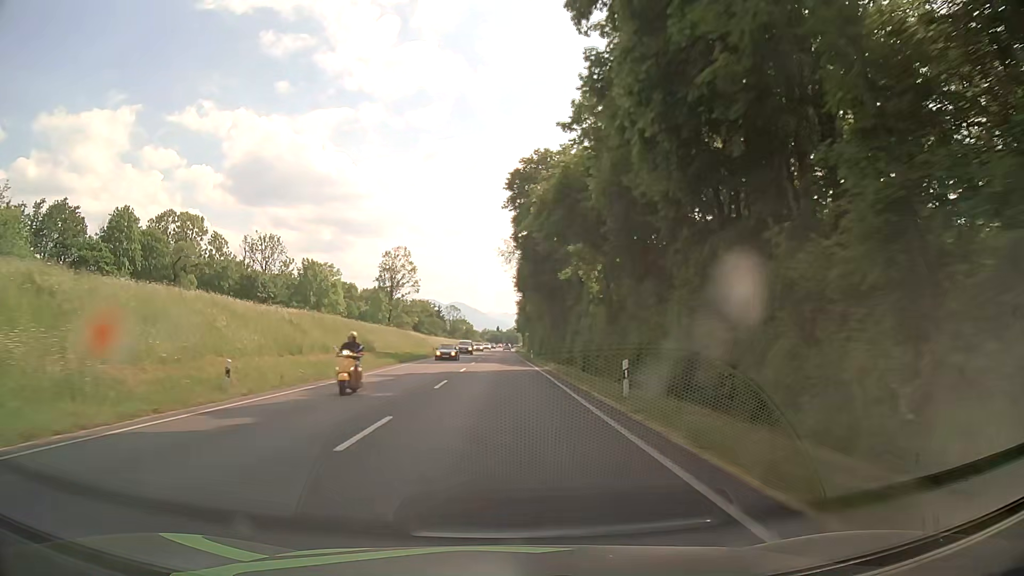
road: primary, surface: asphalt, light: Day
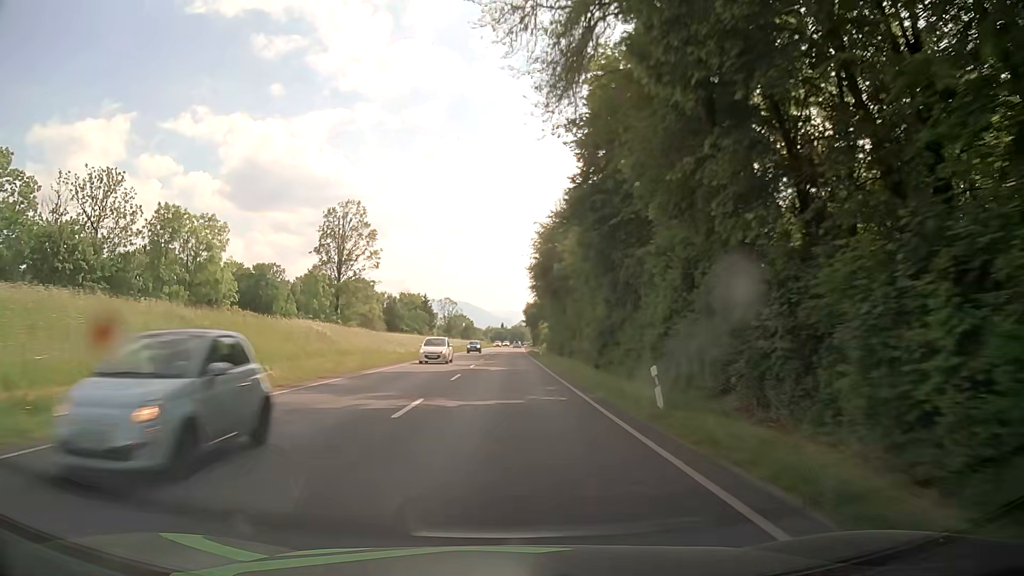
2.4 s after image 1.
(-0.2, +56.6) m; 0°
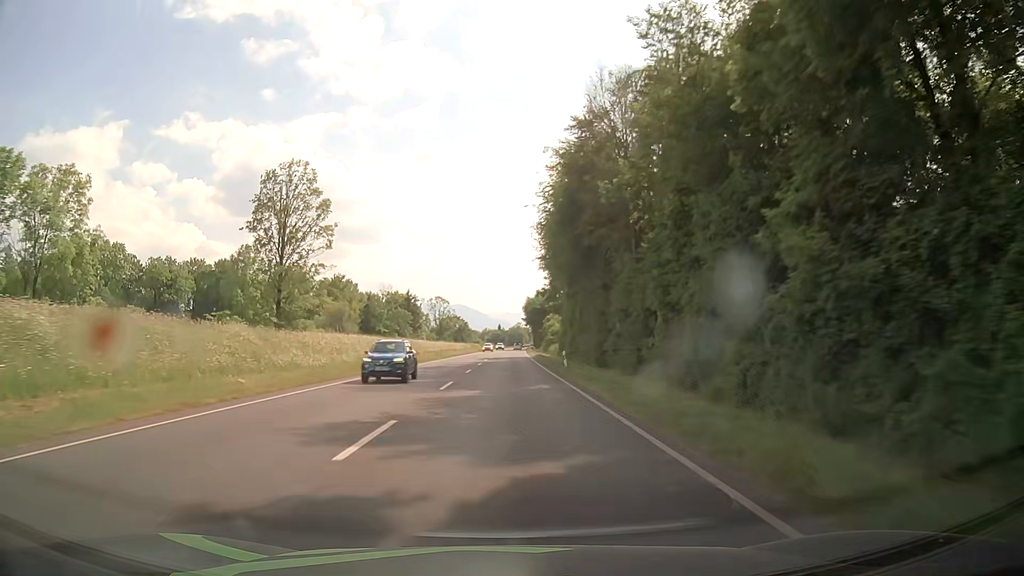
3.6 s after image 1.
(0.0, +28.4) m; 0°
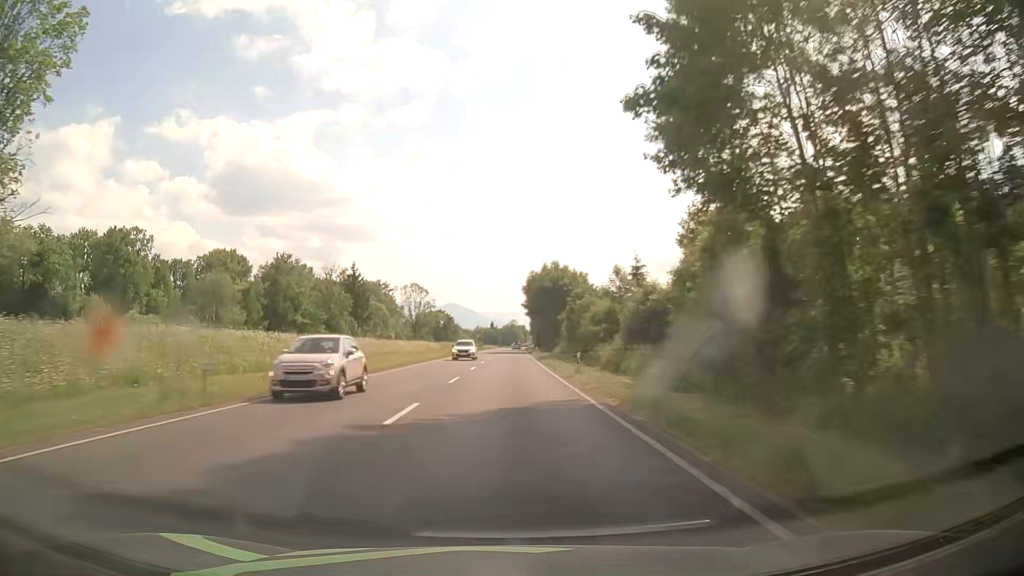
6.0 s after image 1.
(+0.6, +56.7) m; +1°
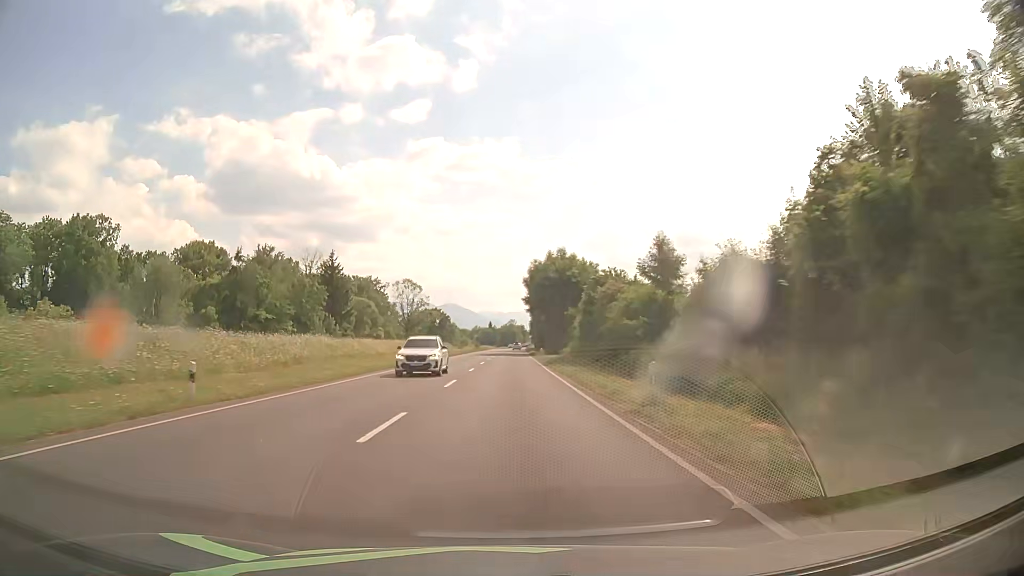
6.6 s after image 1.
(0.0, +14.2) m; 0°
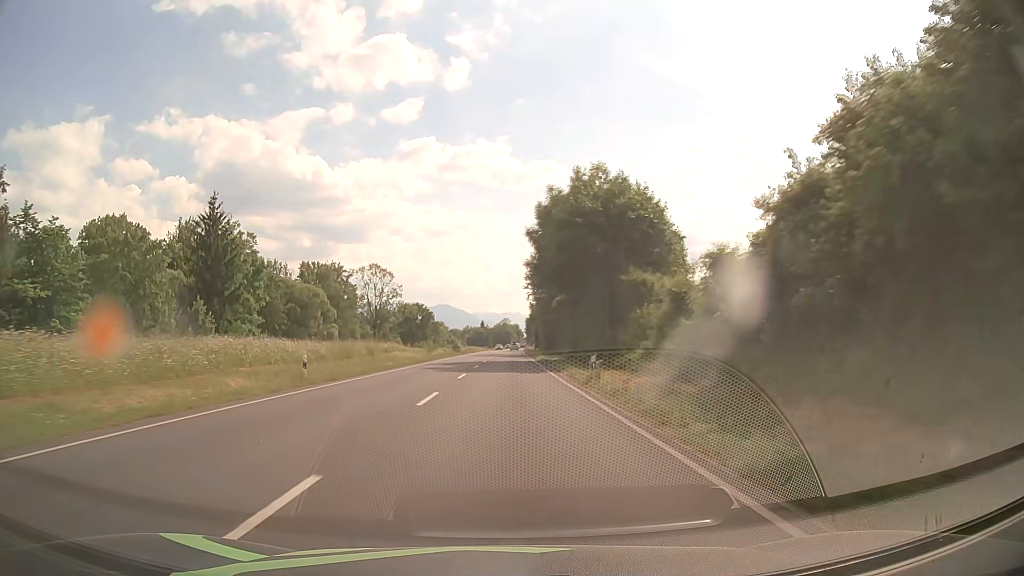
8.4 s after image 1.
(+0.4, +42.5) m; +1°
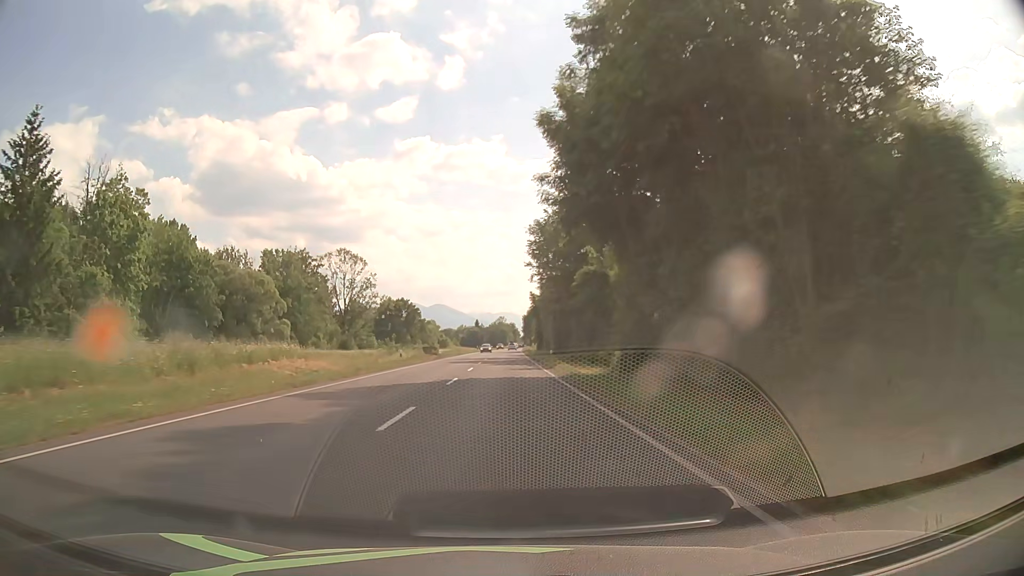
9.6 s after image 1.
(+0.2, +28.4) m; +1°
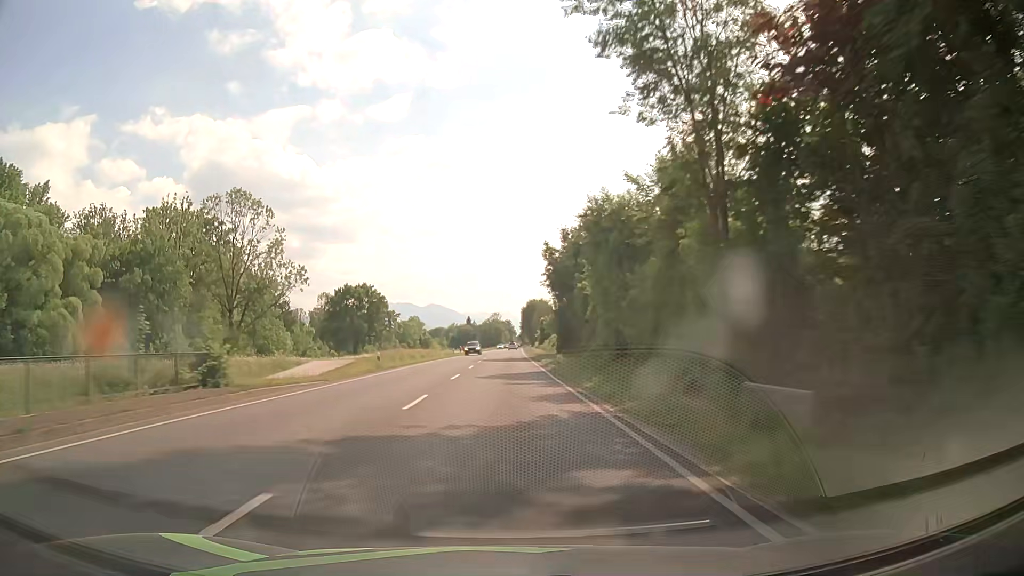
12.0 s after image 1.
(+0.2, +56.9) m; 0°
(0, +10) (0, +20) (0, +30) (0, +40) (0, +50) (0, +60) (0, +70) (0, +80) (0, +90) (0, +100) m
